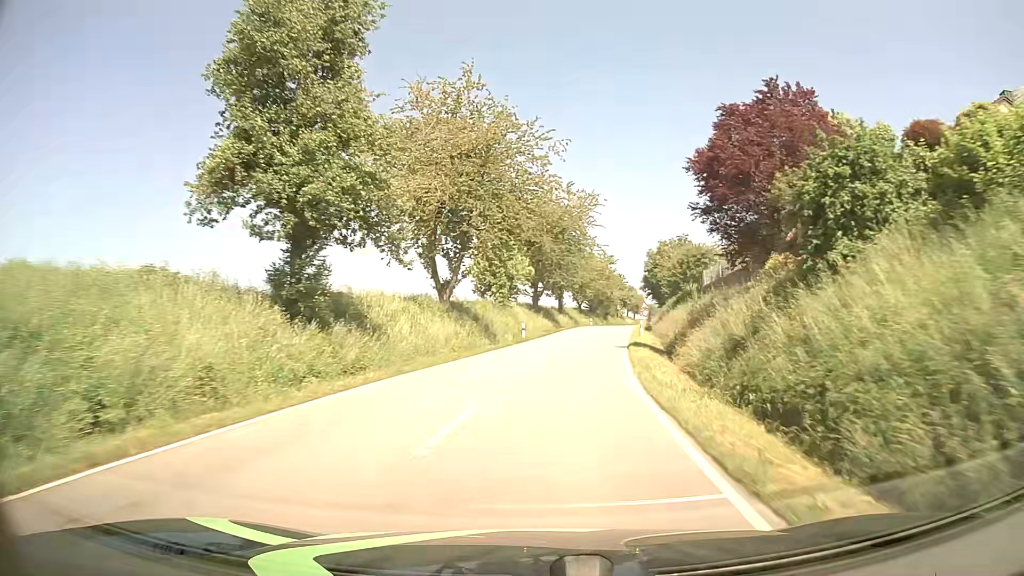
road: tertiary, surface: asphalt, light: Day
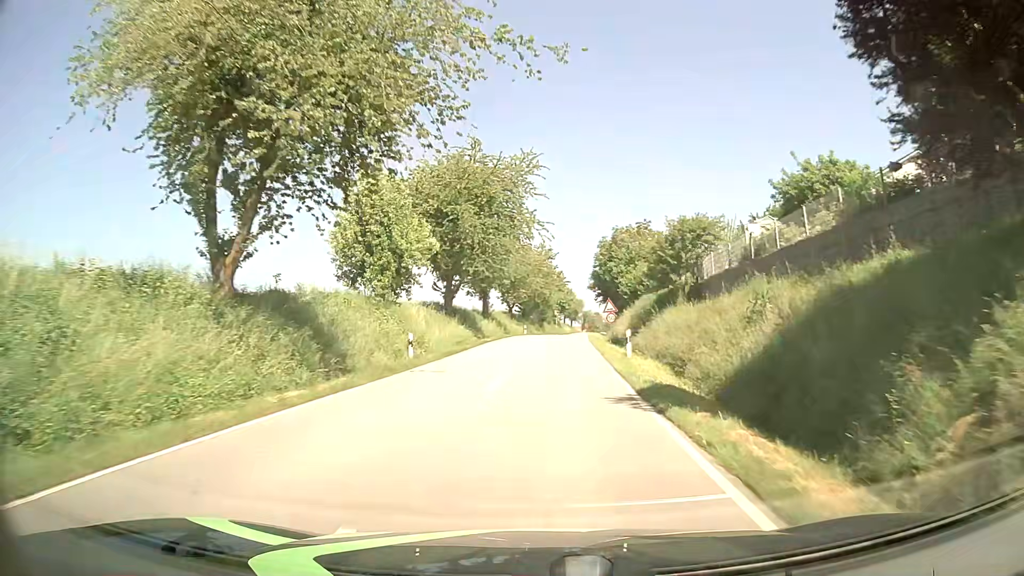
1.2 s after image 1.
(+1.1, +18.5) m; +6°
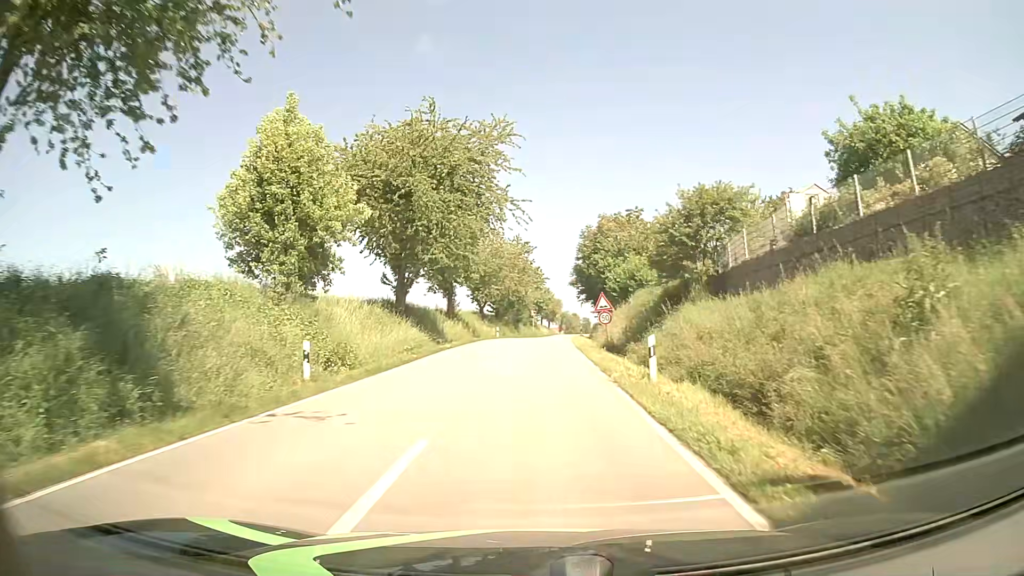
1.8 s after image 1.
(+0.2, +8.3) m; +2°
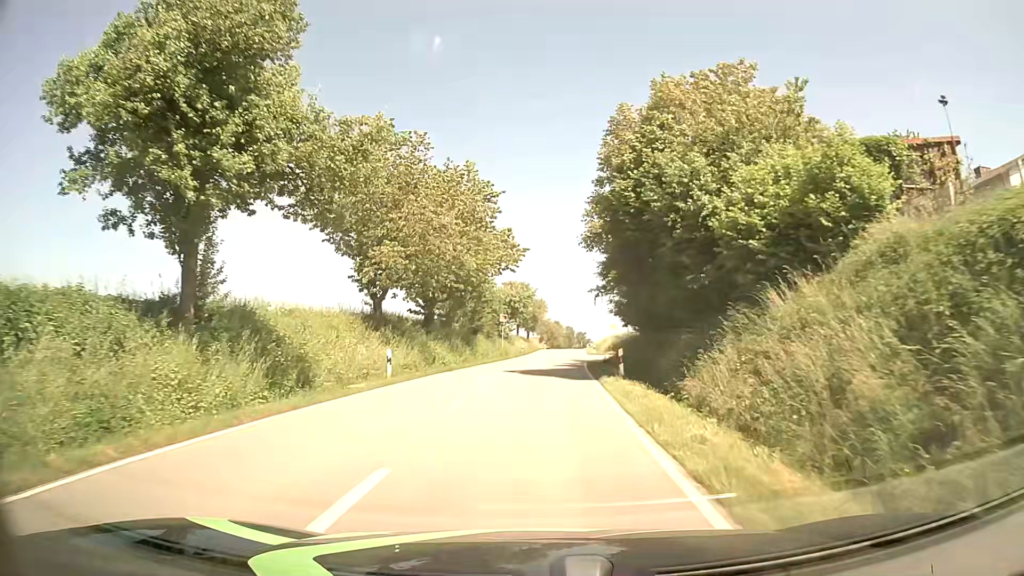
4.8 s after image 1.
(+0.8, +36.4) m; +2°
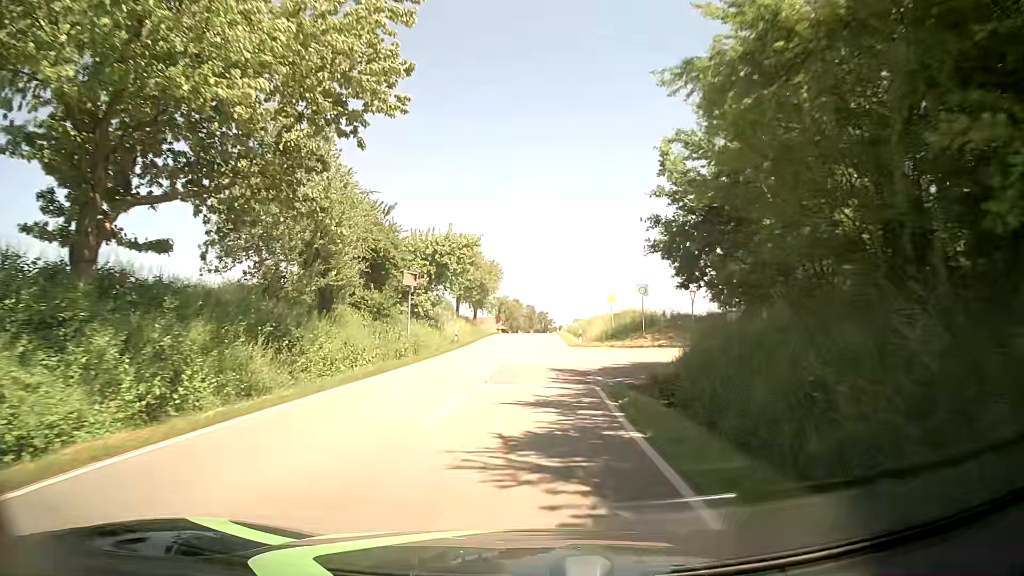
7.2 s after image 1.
(+0.9, +29.1) m; +4°
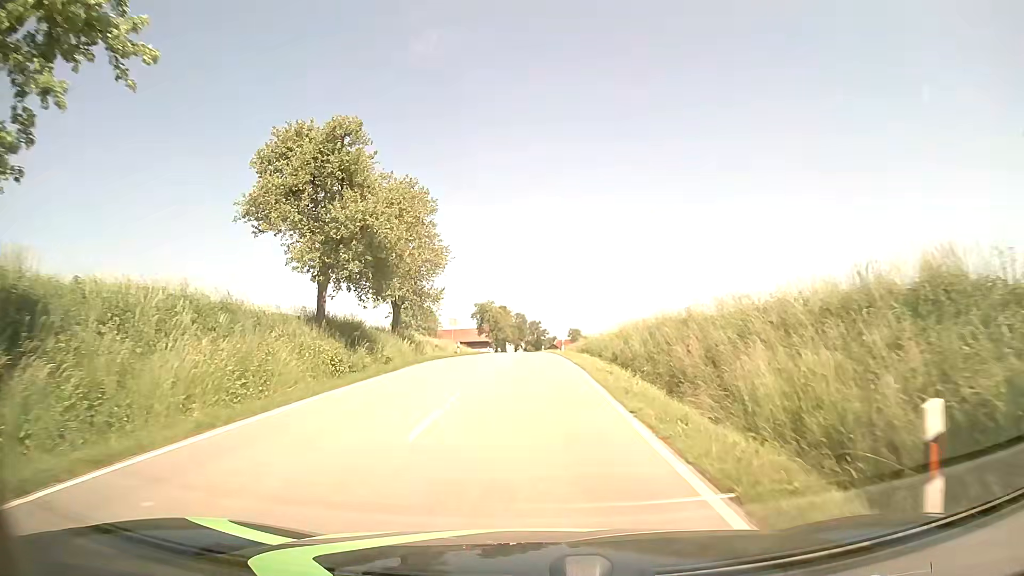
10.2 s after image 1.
(0.0, +37.0) m; 0°
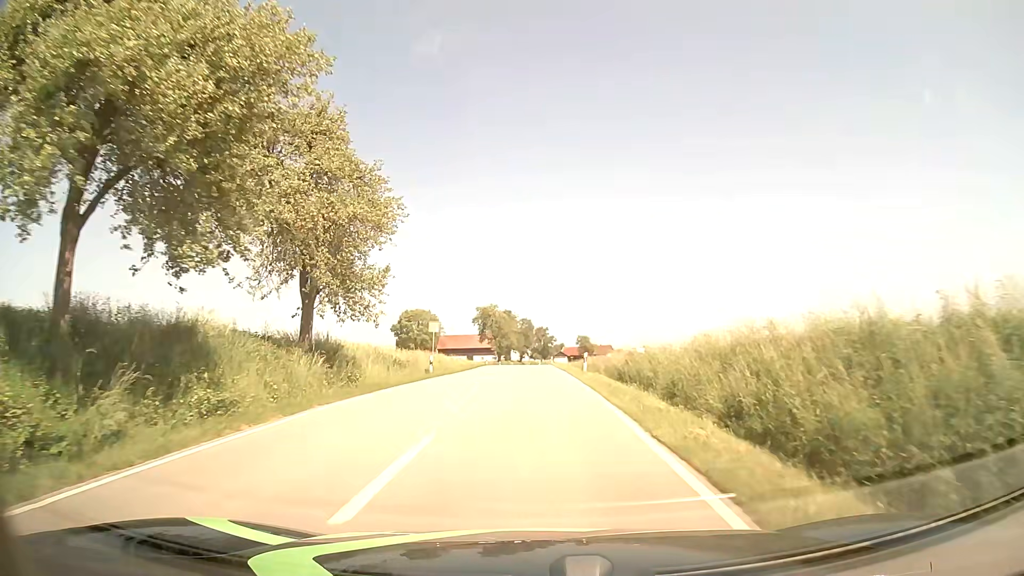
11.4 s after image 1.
(-0.1, +14.9) m; -1°
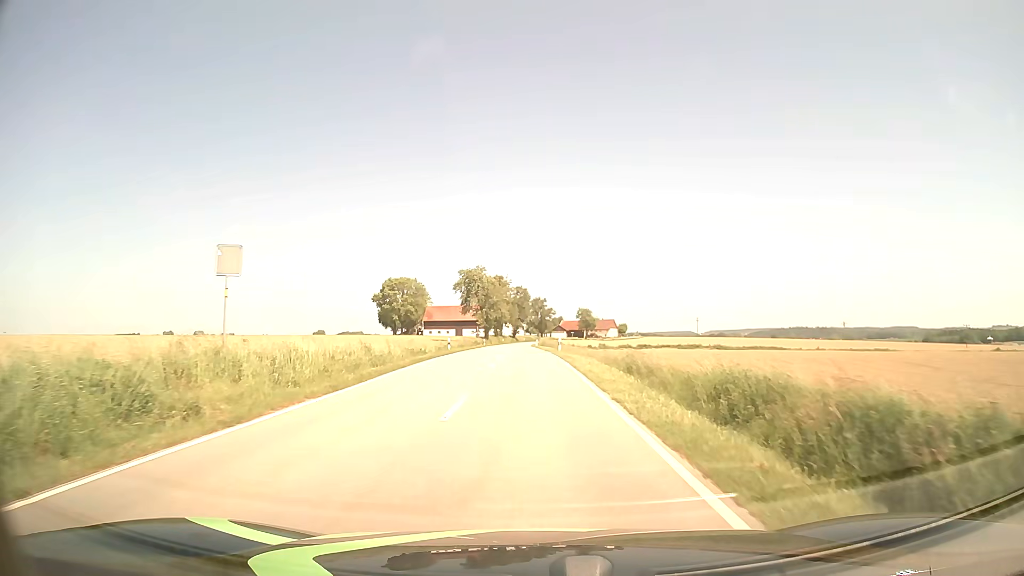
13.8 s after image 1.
(+0.1, +30.6) m; 0°
(0, +10) (0, +20) (0, +30) (0, +40) (-1, +50) (-1, +60) (-1, +70) (-1, +80) (-2, +90) (-2, +100) m
